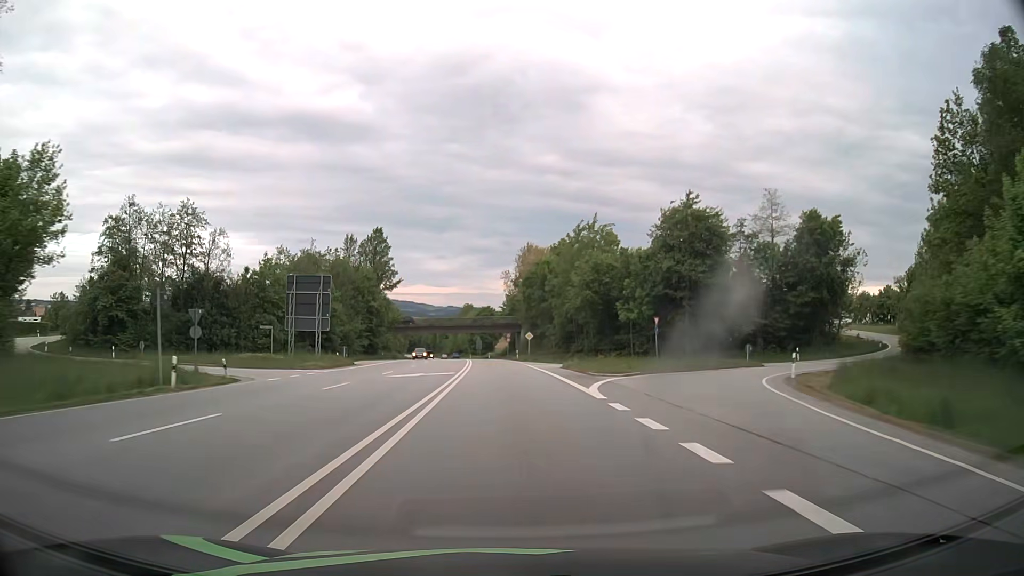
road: primary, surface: asphalt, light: Day
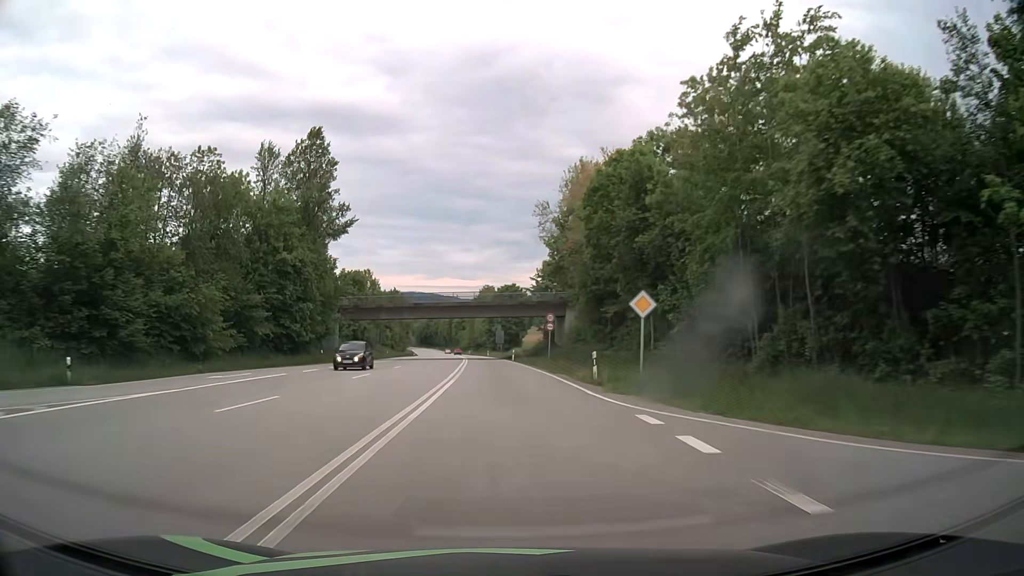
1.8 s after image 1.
(-1.0, +46.2) m; -2°
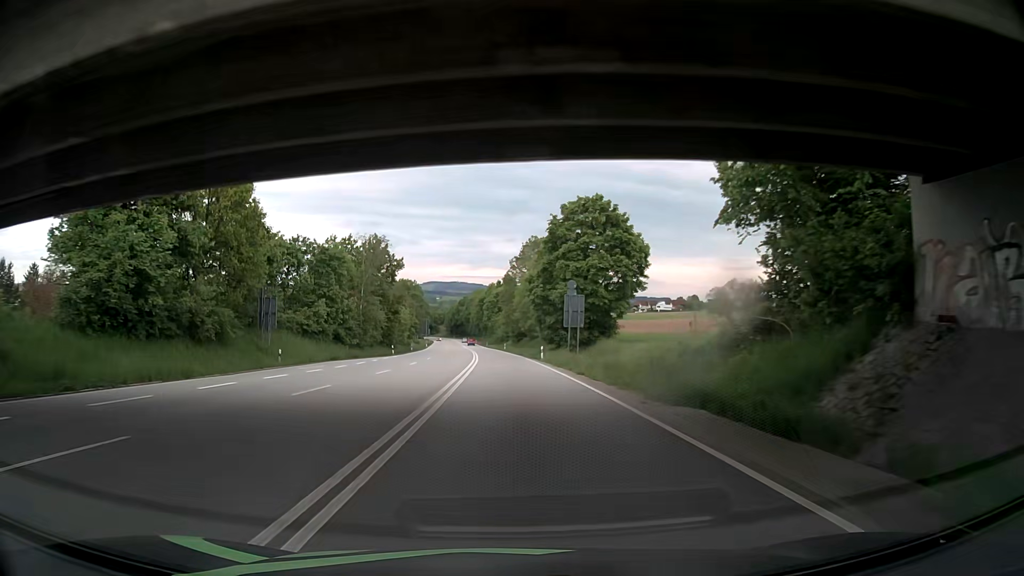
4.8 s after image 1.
(-2.4, +68.5) m; -4°
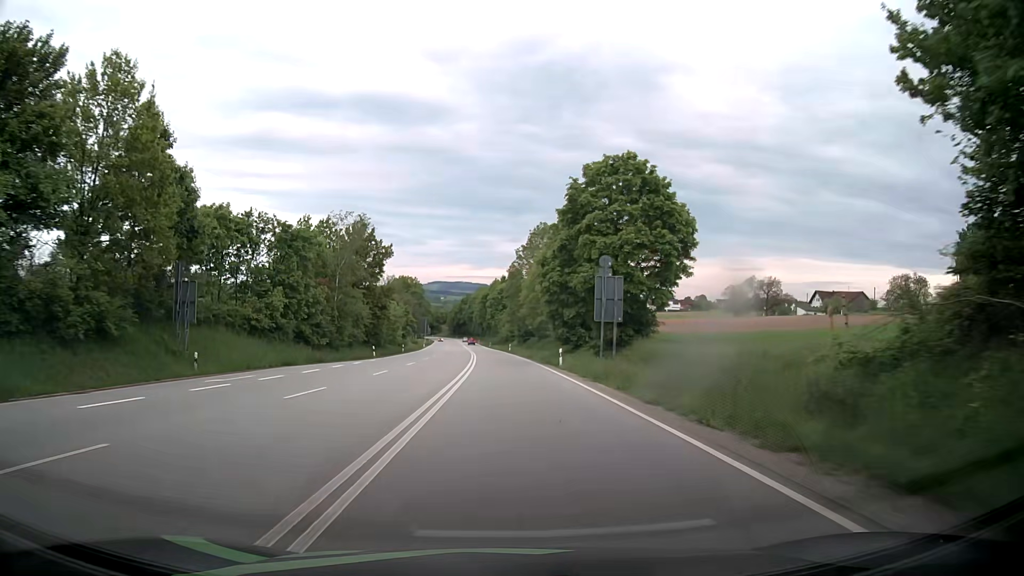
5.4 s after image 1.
(0.0, +12.7) m; 0°
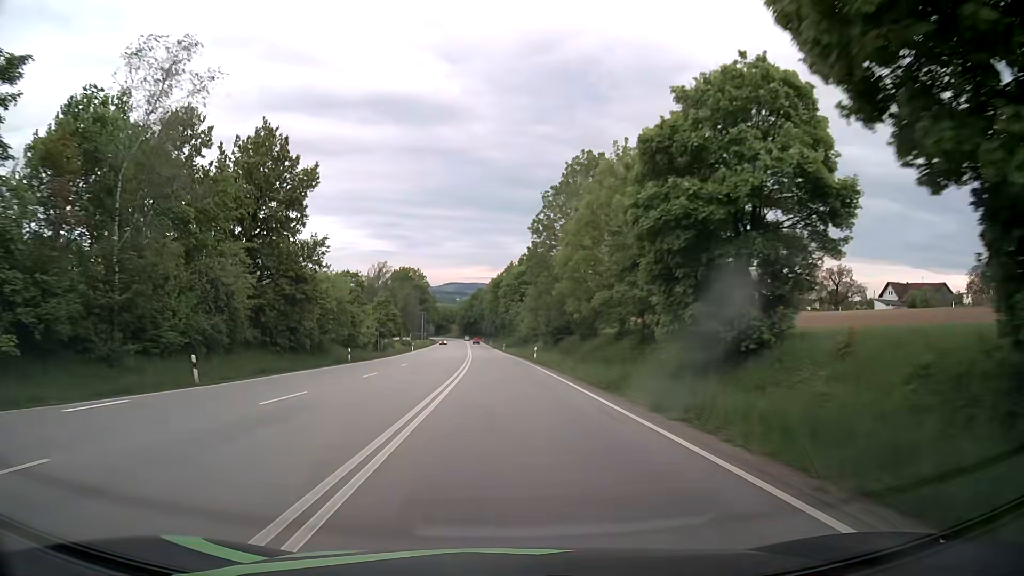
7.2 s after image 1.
(-0.1, +37.4) m; -1°
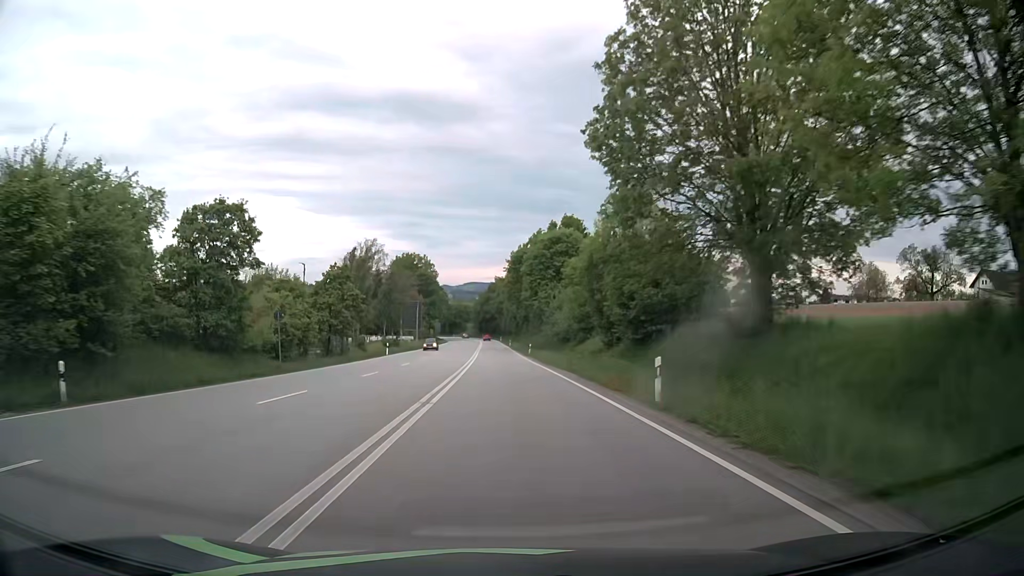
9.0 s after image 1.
(-0.6, +36.1) m; -2°
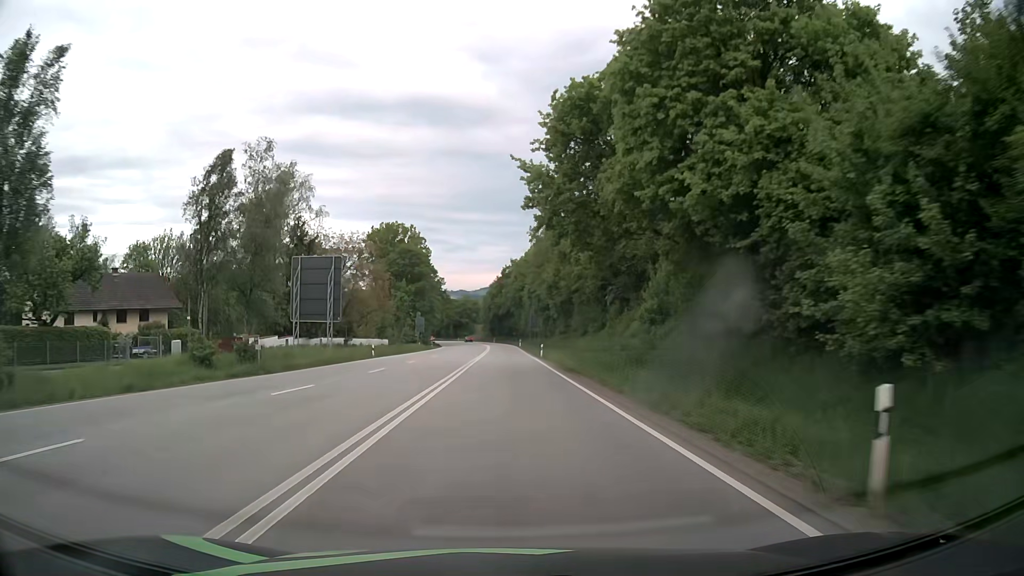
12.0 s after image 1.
(-0.6, +58.3) m; -1°
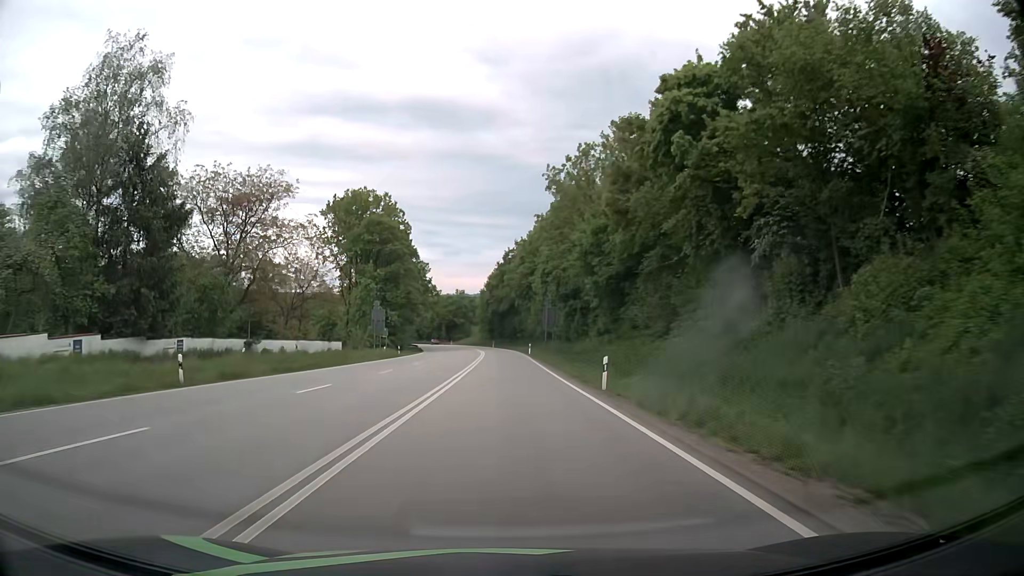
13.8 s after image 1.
(0.0, +34.0) m; 0°
(0, +10) (0, +20) (0, +30) (0, +40) (0, +50) (0, +60) (-1, +70) (-1, +80) (-2, +90) (-2, +100) m
